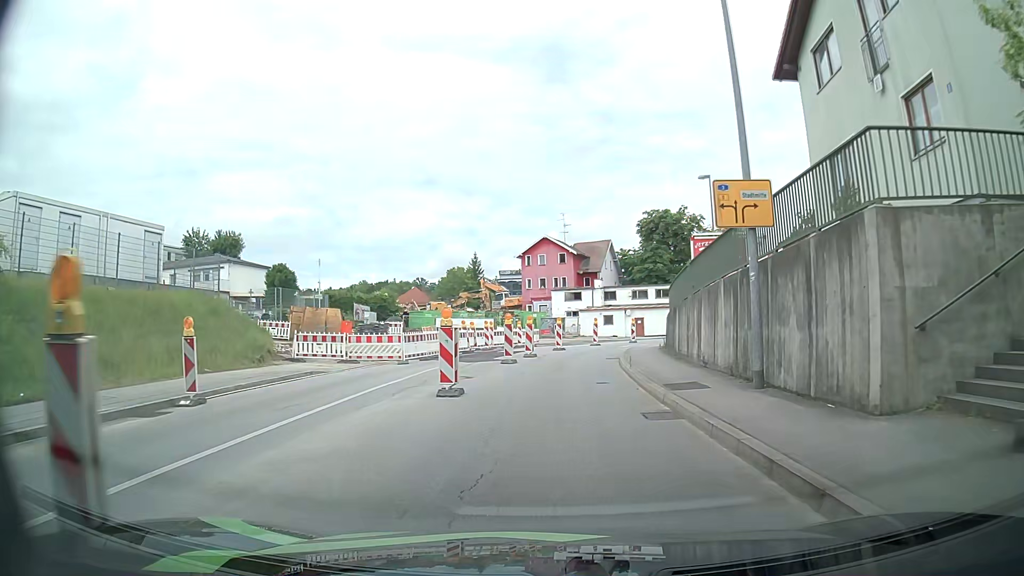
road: tertiary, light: Day
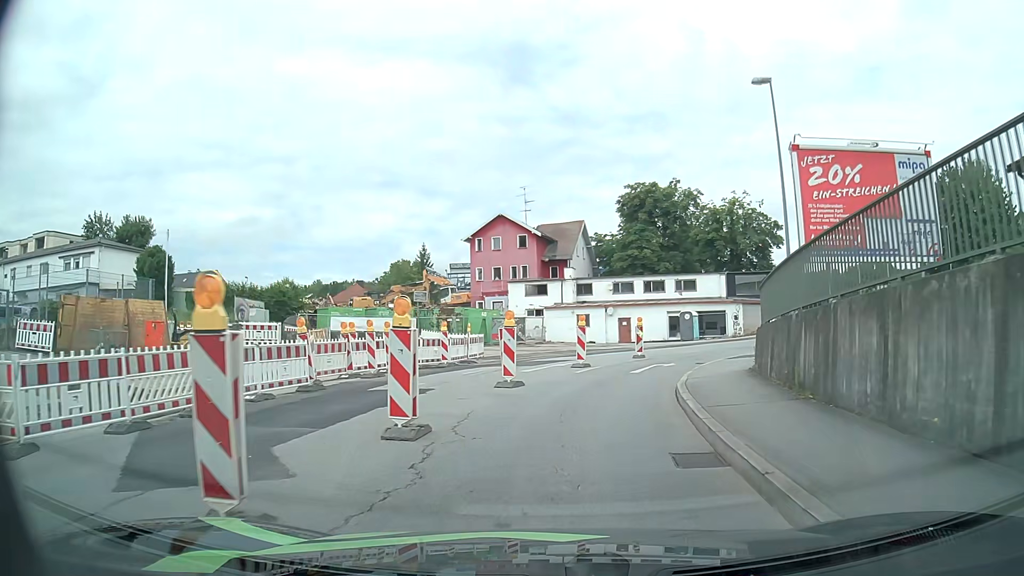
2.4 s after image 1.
(+1.5, +18.2) m; +6°
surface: asphalt
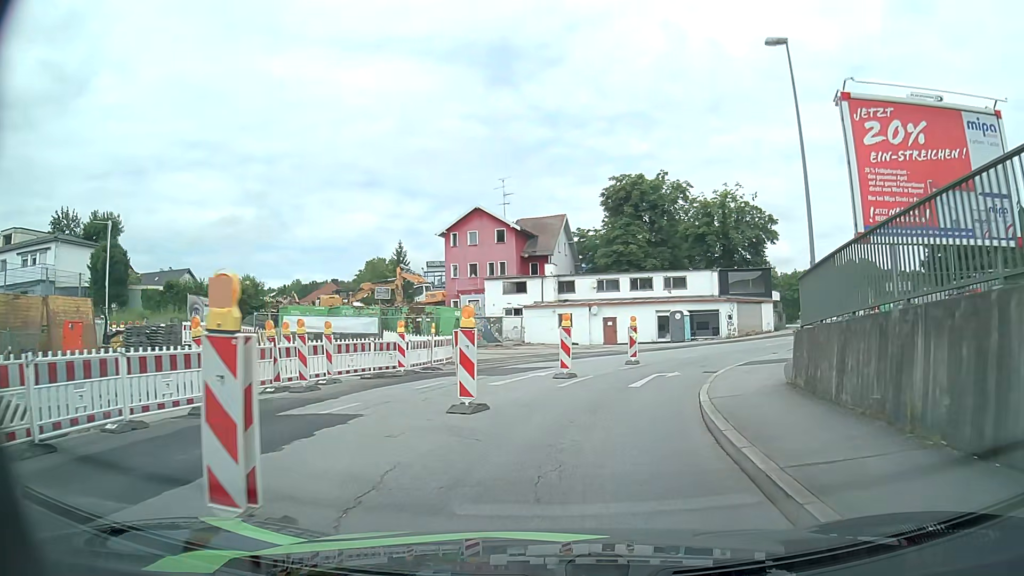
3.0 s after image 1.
(+0.1, +4.0) m; +3°
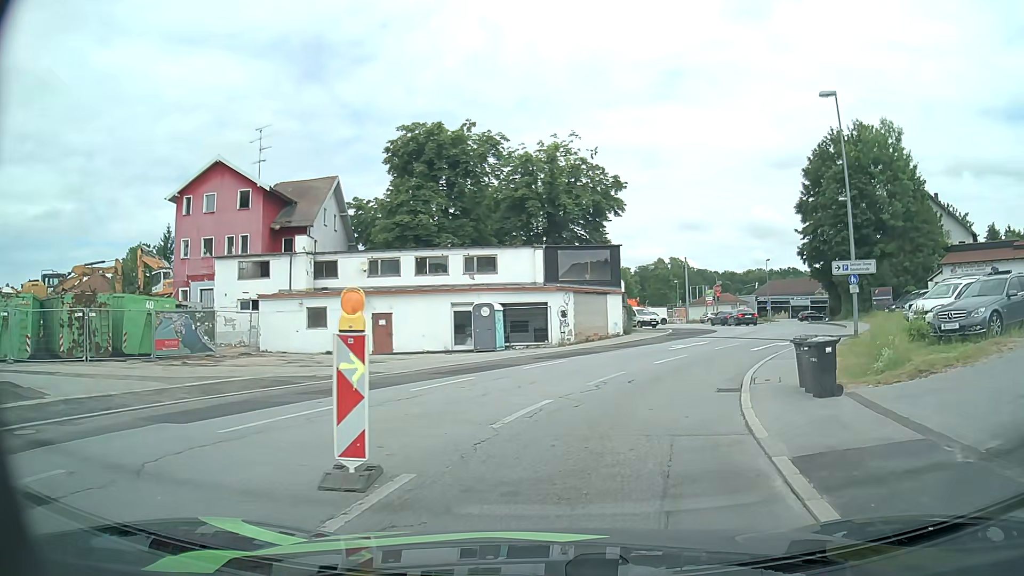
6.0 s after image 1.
(+2.0, +16.9) m; +16°
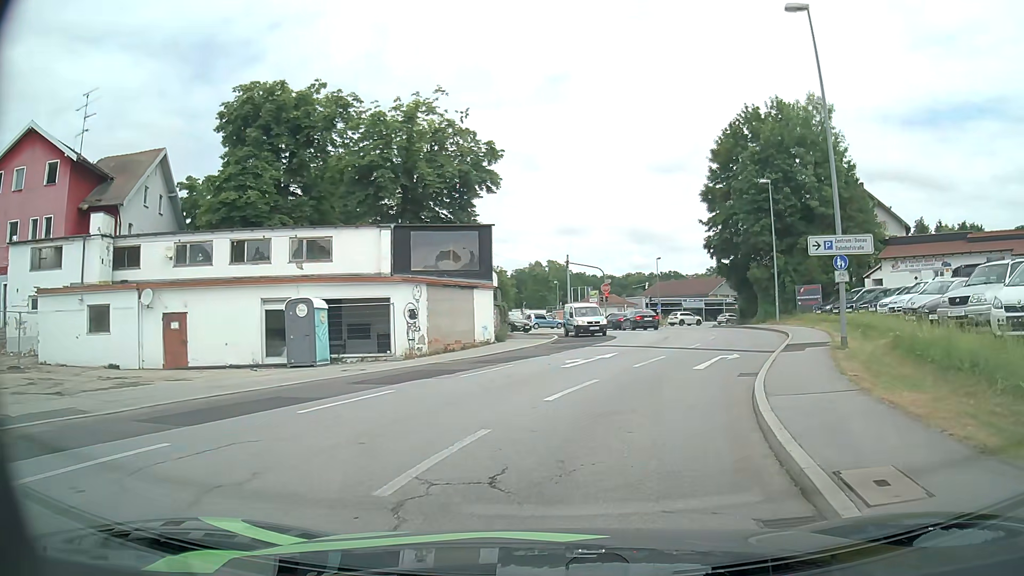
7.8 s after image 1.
(+1.0, +9.3) m; +12°
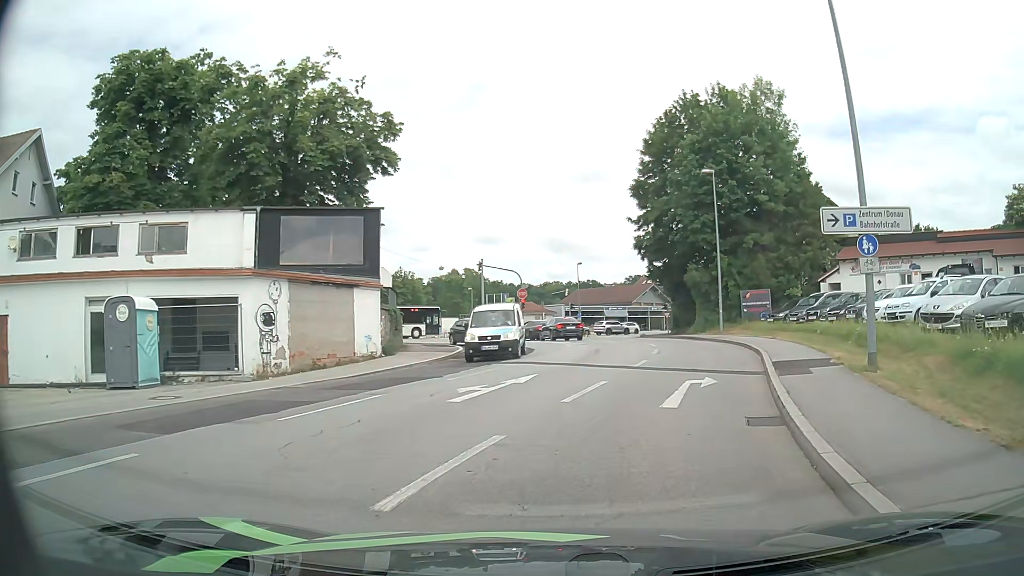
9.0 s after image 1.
(+0.2, +6.3) m; +6°
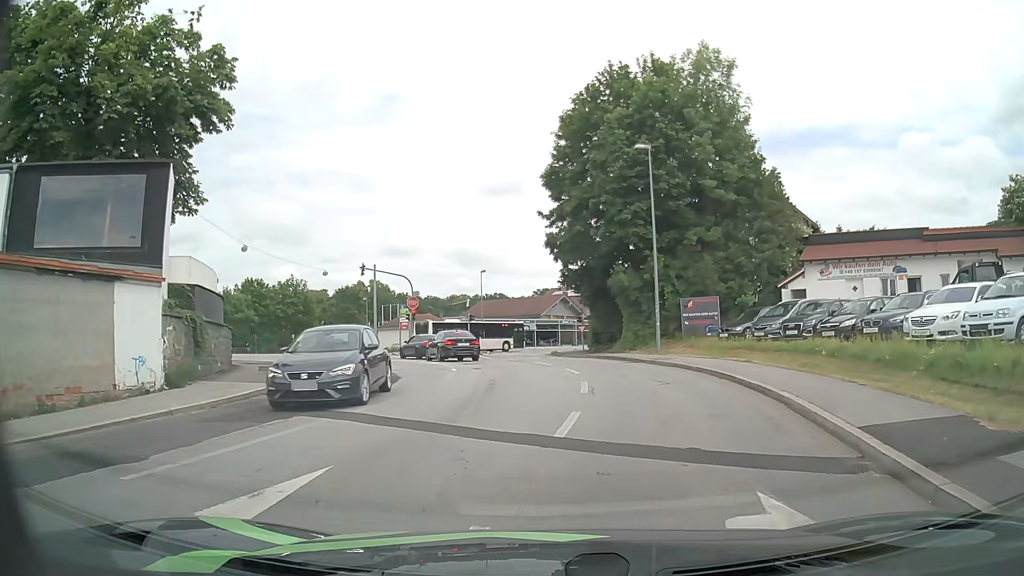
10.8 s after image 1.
(+0.7, +9.1) m; +8°
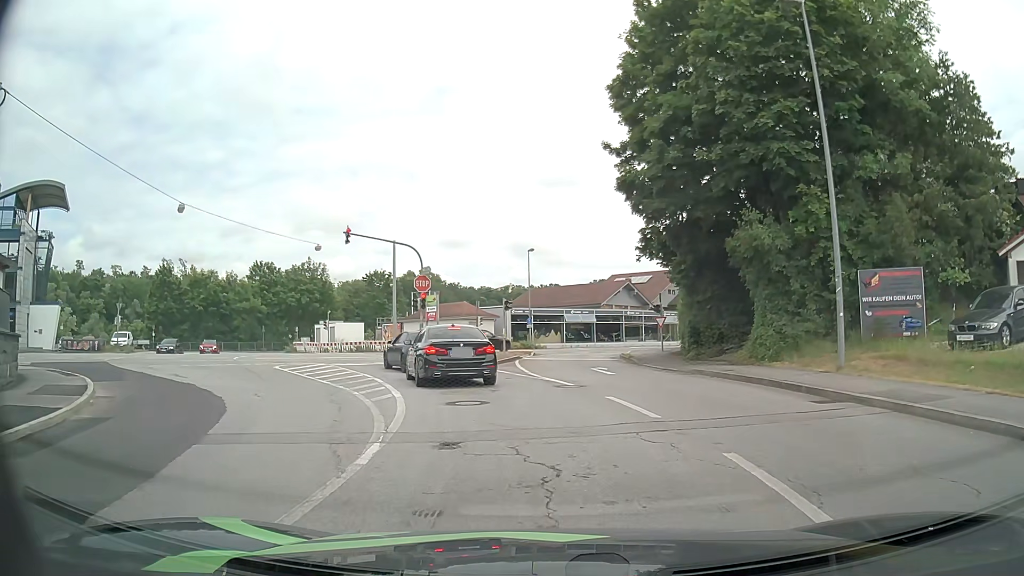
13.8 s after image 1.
(-0.4, +15.6) m; -4°
